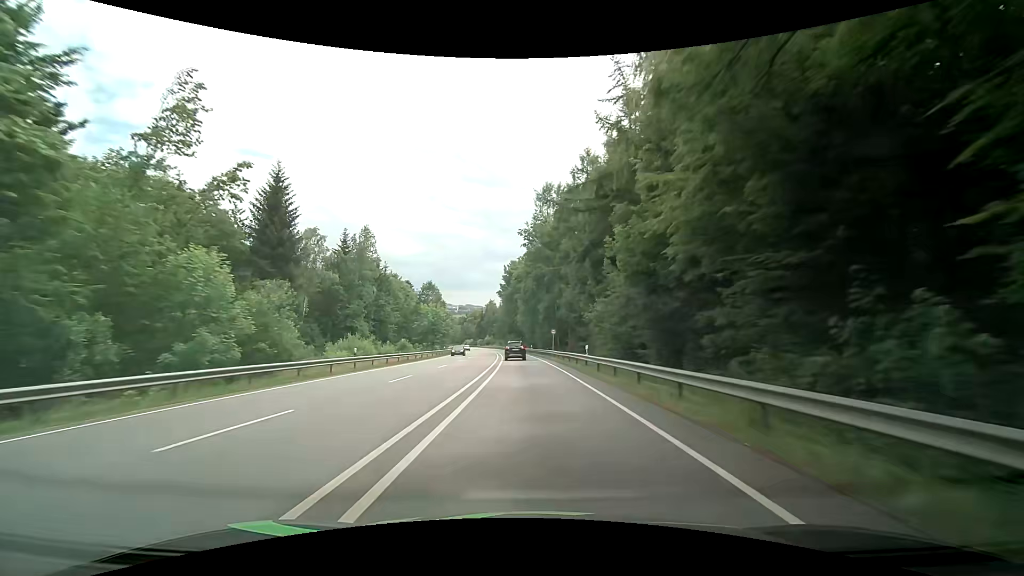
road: primary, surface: asphalt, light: Day
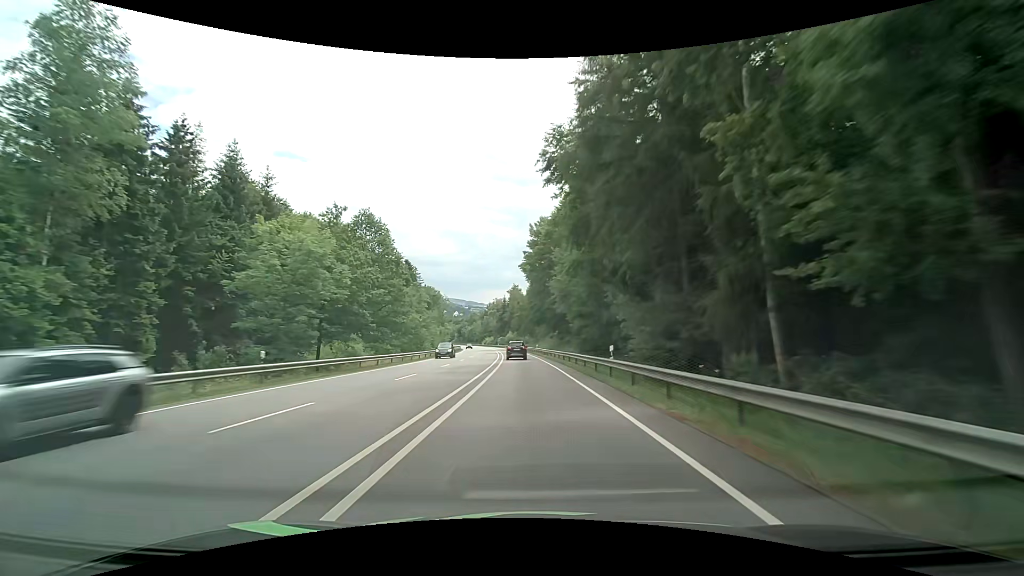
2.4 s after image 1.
(-1.7, +59.6) m; -4°
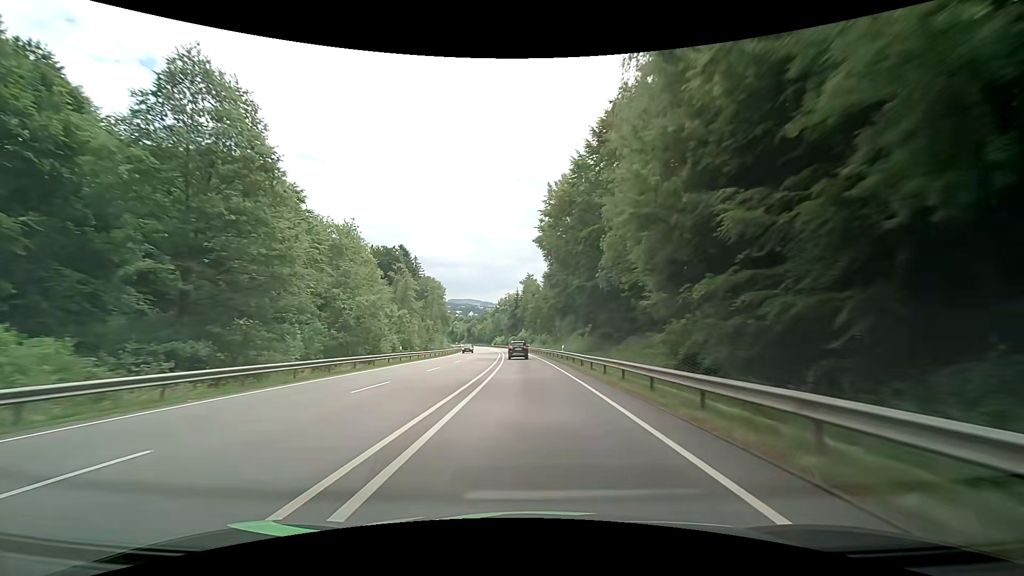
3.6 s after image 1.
(-0.4, +30.0) m; -1°
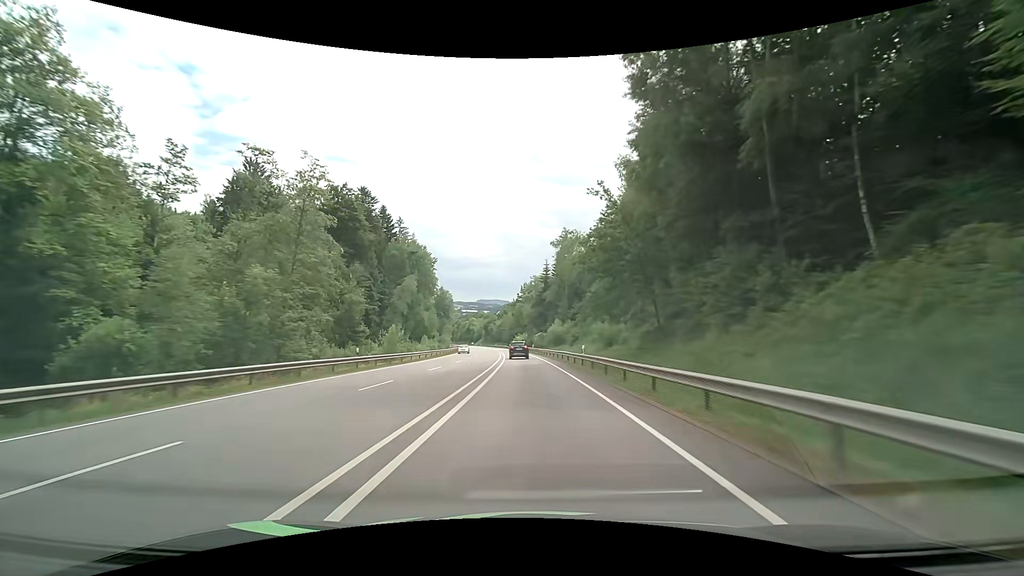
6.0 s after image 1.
(-2.1, +60.4) m; -3°
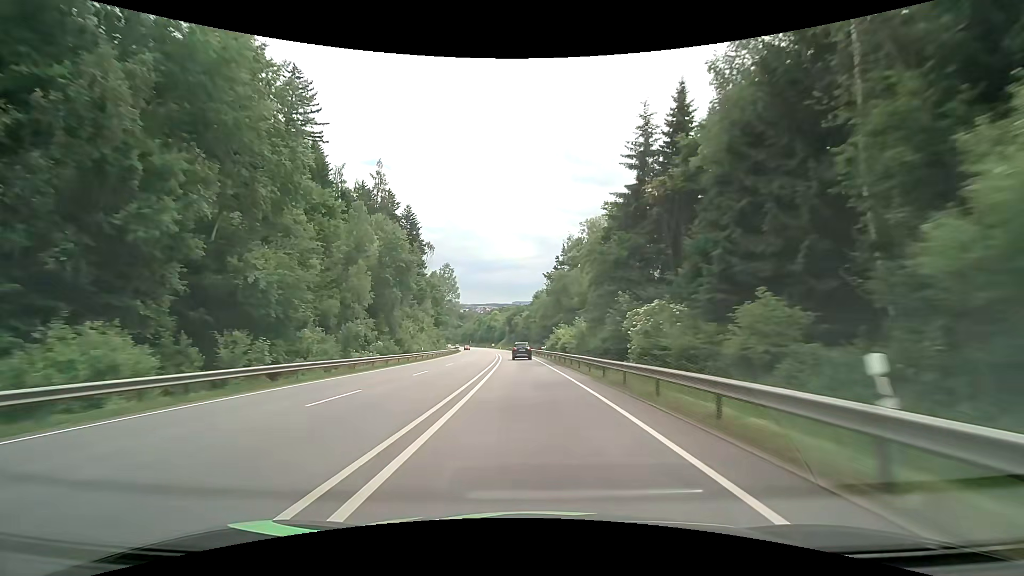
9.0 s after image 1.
(-3.2, +76.8) m; -4°
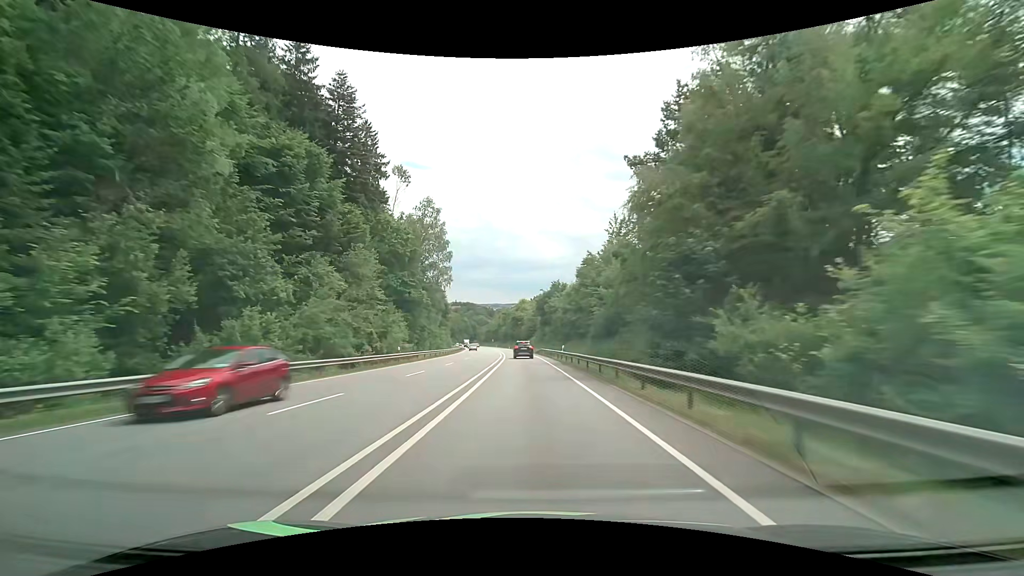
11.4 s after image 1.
(-2.0, +62.7) m; -4°
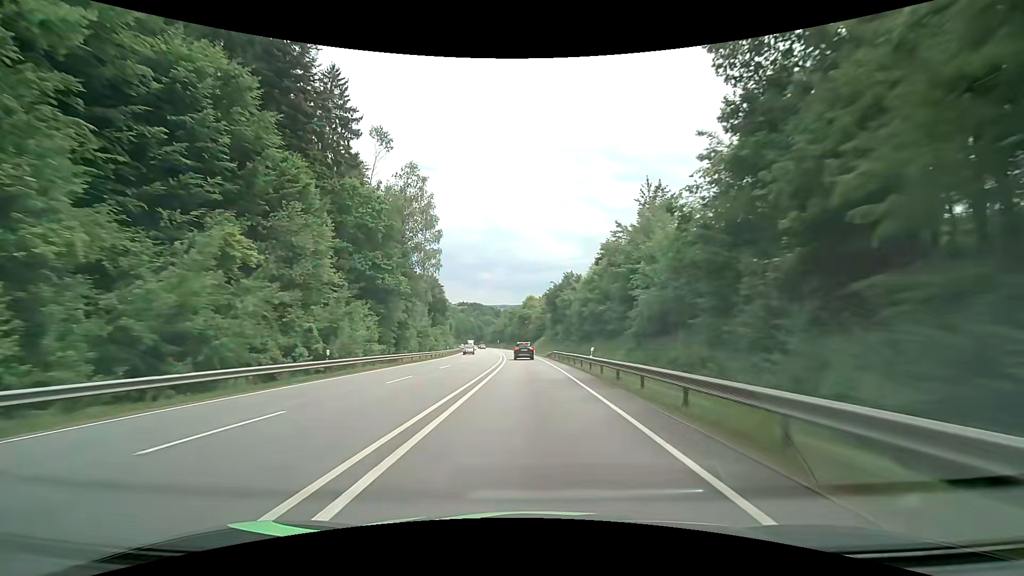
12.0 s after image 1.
(-0.1, +15.8) m; -1°
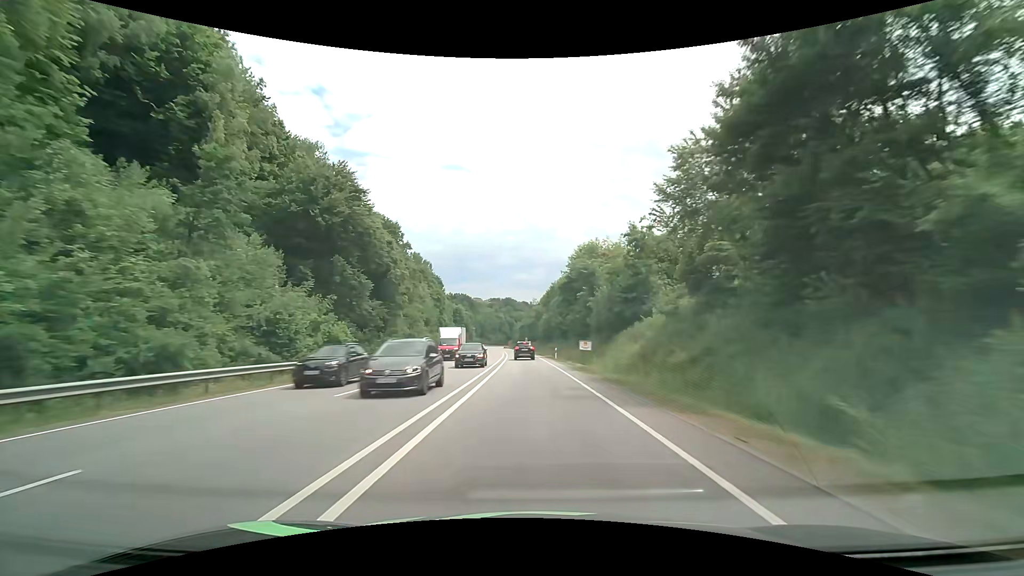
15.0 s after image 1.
(-2.4, +78.2) m; -4°
(0, +10) (0, +20) (-1, +30) (-1, +40) (-1, +50) (-2, +60) (-2, +70) (-3, +80) (-4, +90) (-4, +100) m
